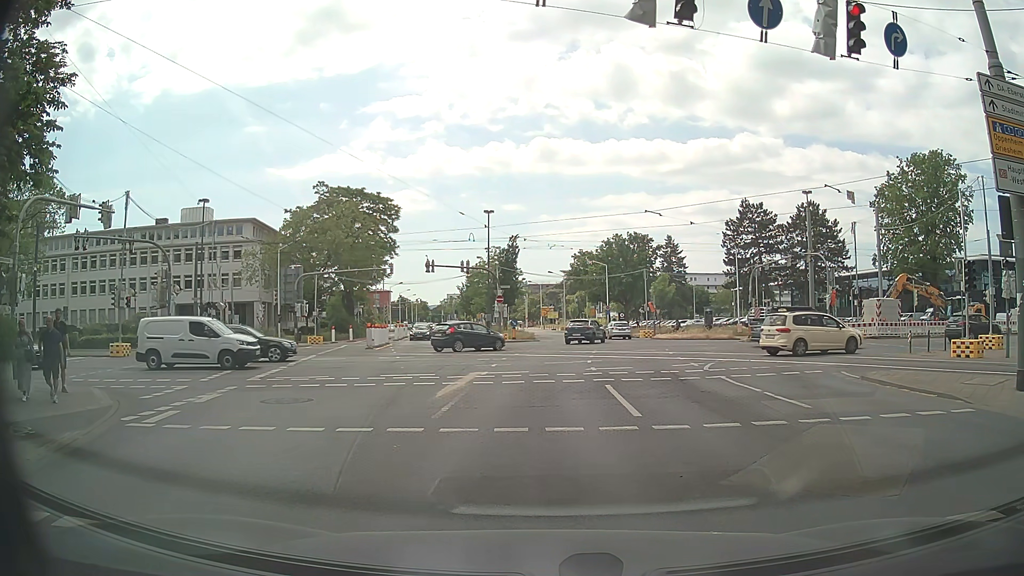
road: secondary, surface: asphalt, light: Day
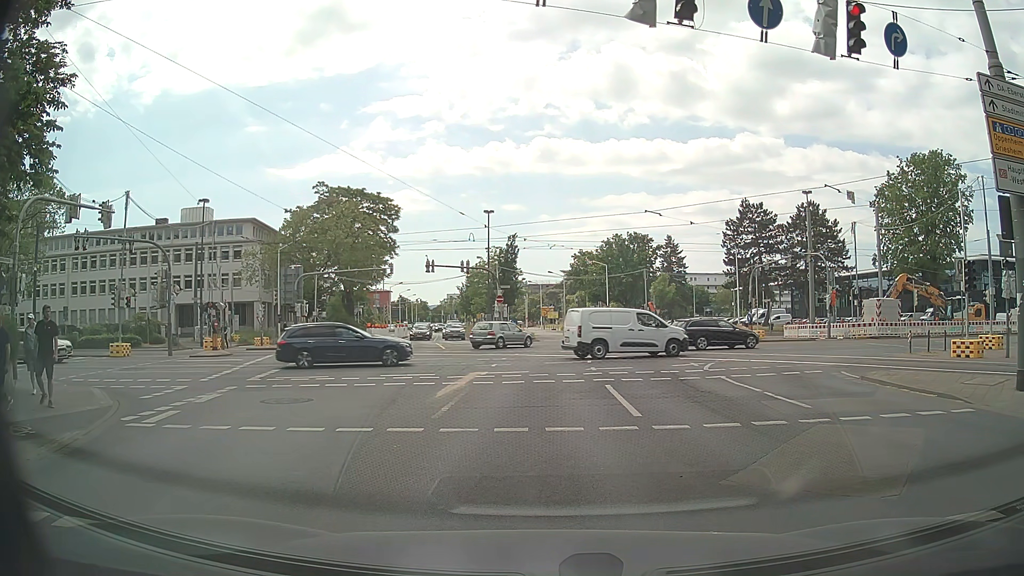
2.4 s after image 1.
(0.0, 0.0) m; 0°
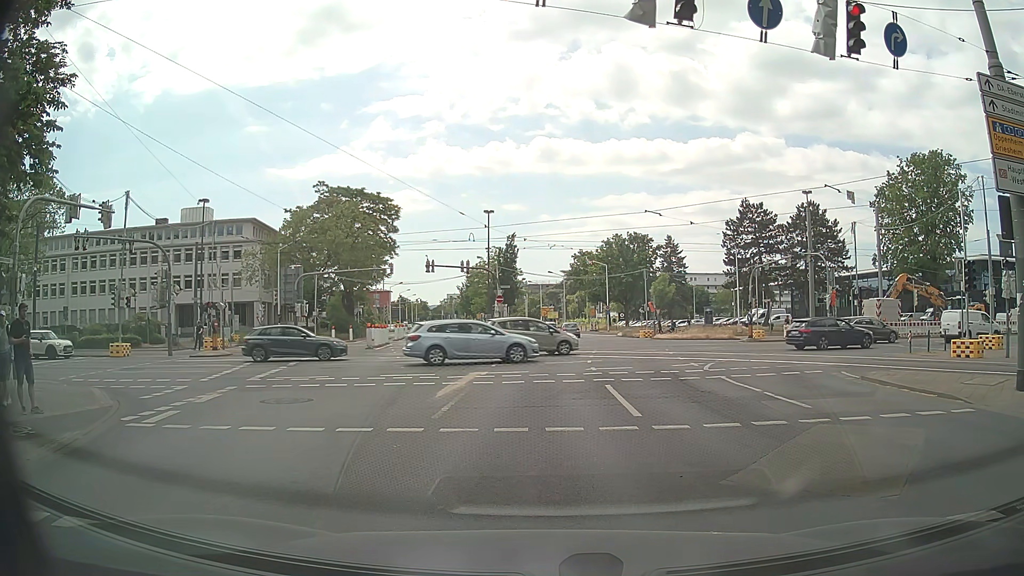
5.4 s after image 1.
(0.0, 0.0) m; 0°
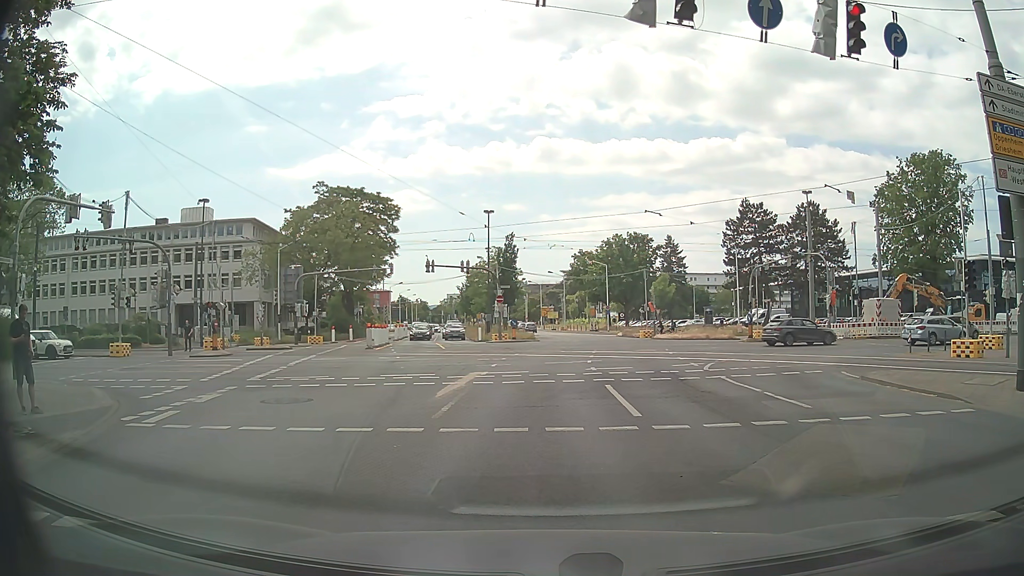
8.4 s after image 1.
(0.0, 0.0) m; 0°
(0, +10) (0, +20) (+1, +30) (+2, +40) (+2, +50) (+2, +60) (+1, +70) (-1, +80) (-2, +90) (-3, +100) m
